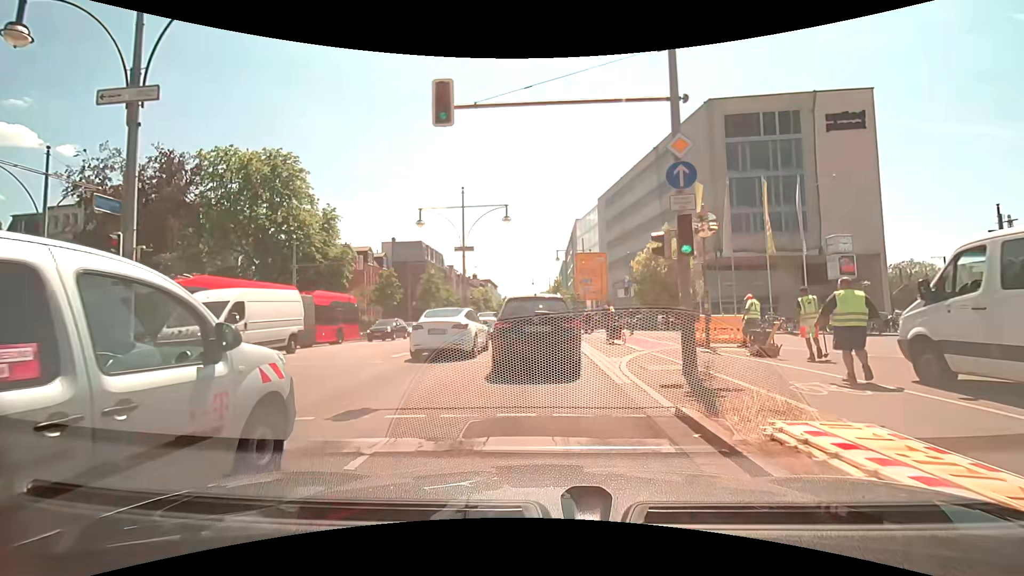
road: primary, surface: asphalt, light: Day
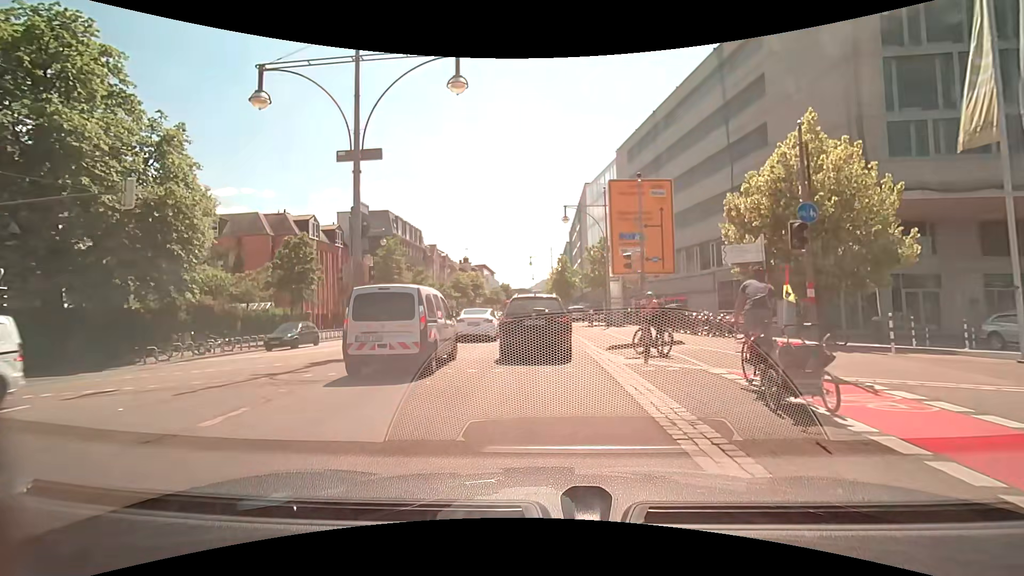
(+0.1, +19.9) m; 0°
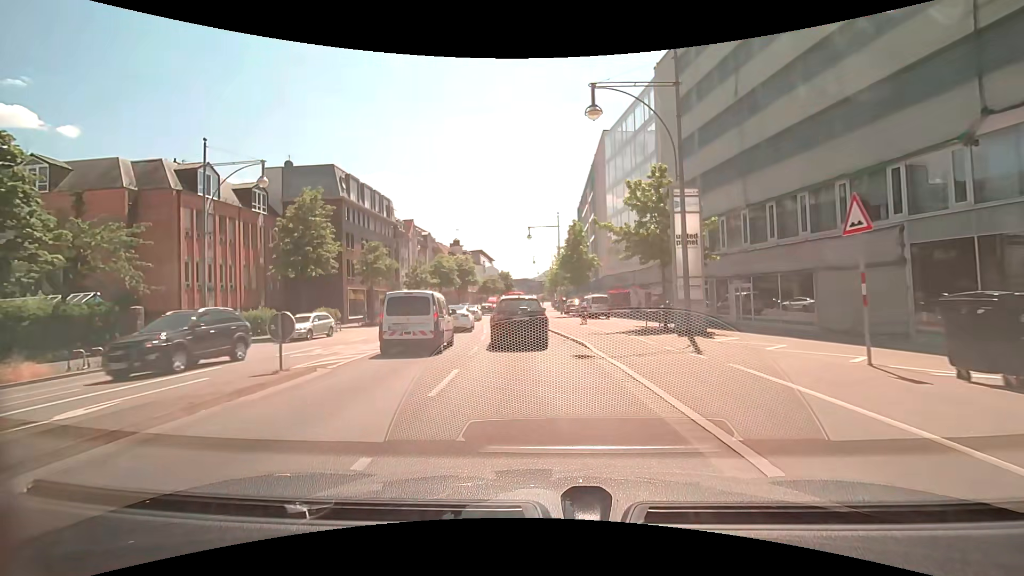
(+0.1, +19.7) m; 0°
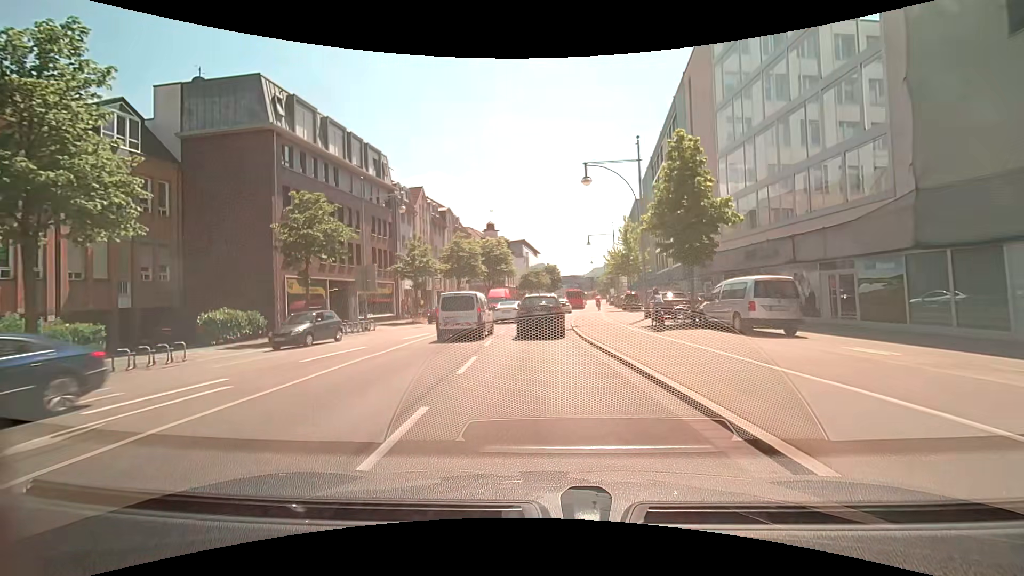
(-1.2, +22.2) m; -6°
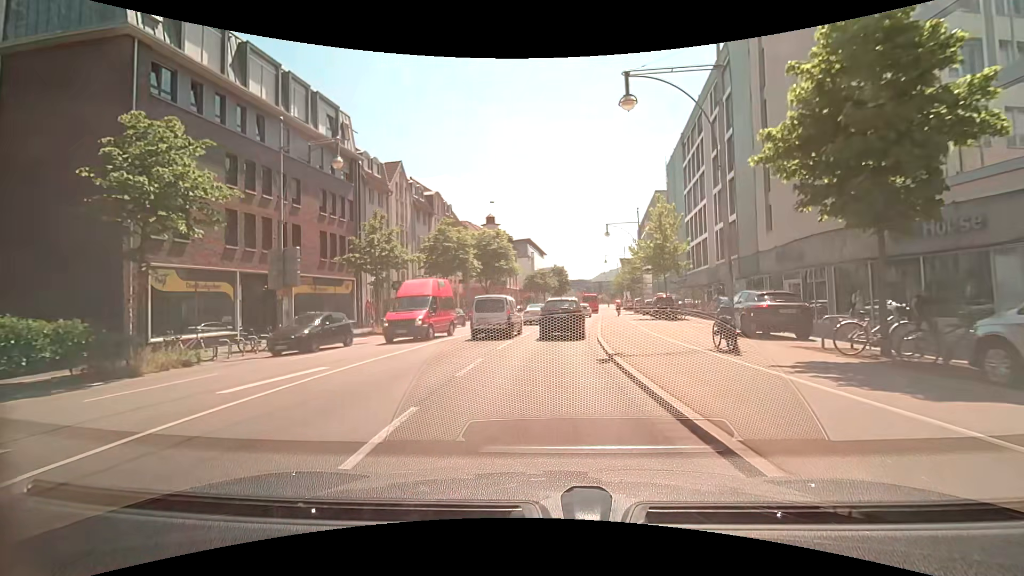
(-0.2, +11.9) m; -1°
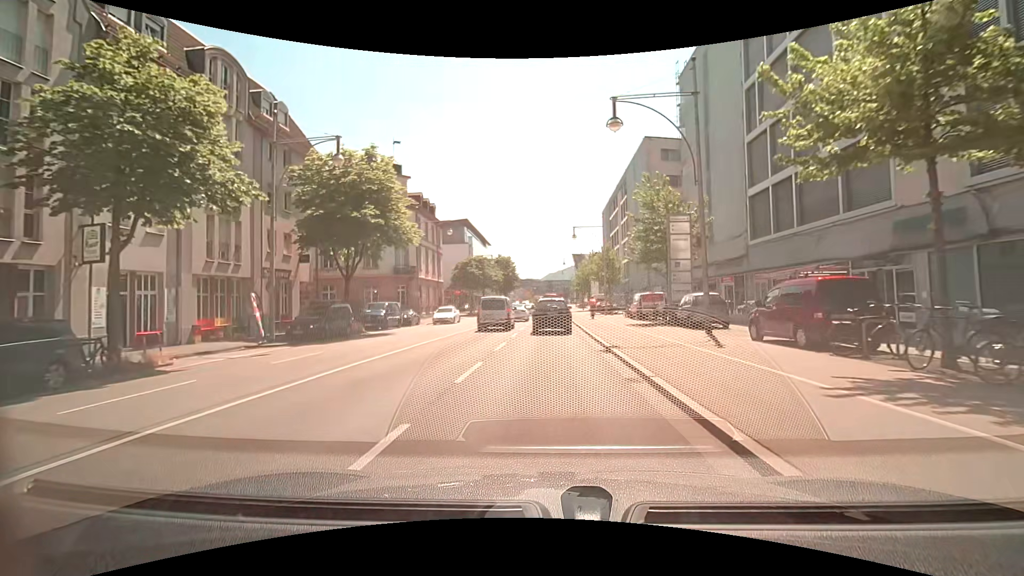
(+1.6, +30.9) m; +7°
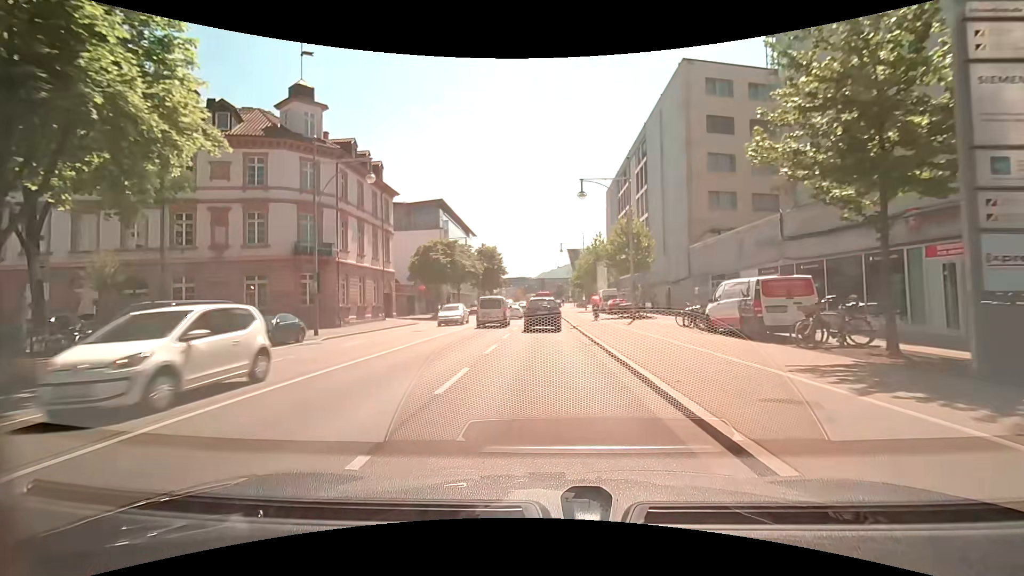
(+0.2, +19.3) m; +1°
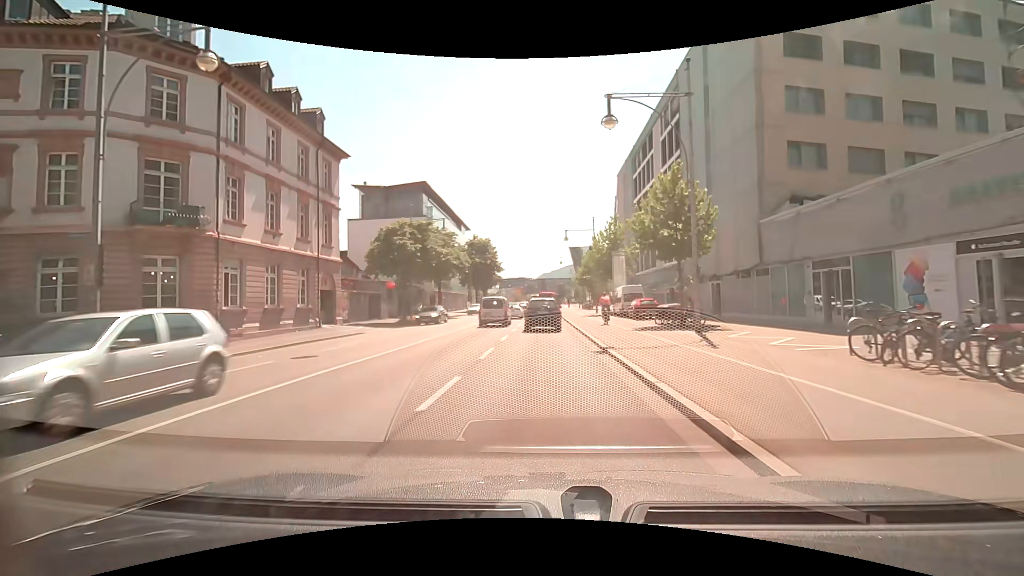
(-0.1, +13.2) m; -1°
(0, +10) (0, +20) (0, +30) (0, +40) (0, +50) (+1, +60) (+1, +70) (+1, +80) (+2, +90) (+3, +100) m
